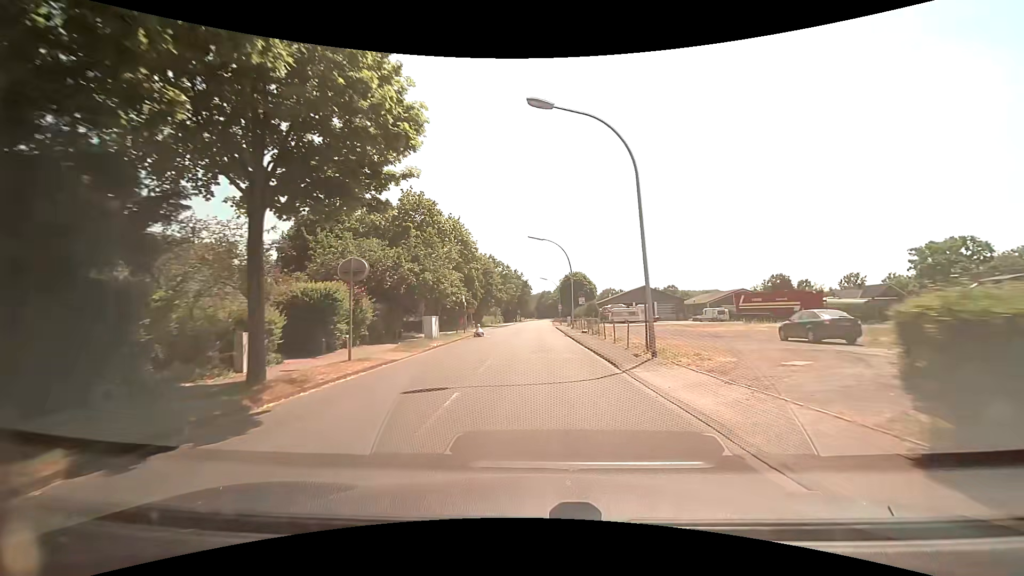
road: secondary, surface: paved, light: Day
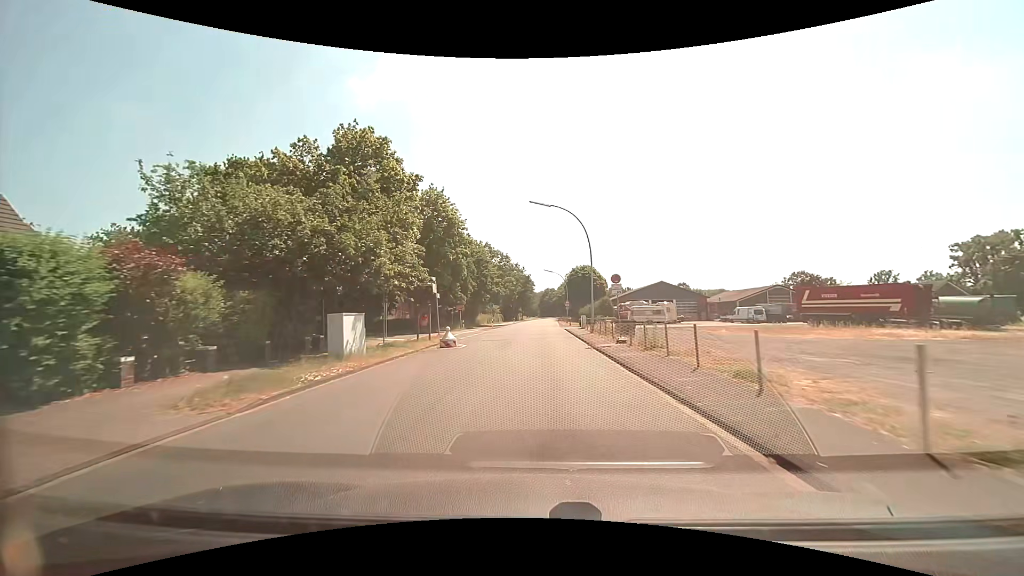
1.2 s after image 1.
(0.0, +13.9) m; -1°
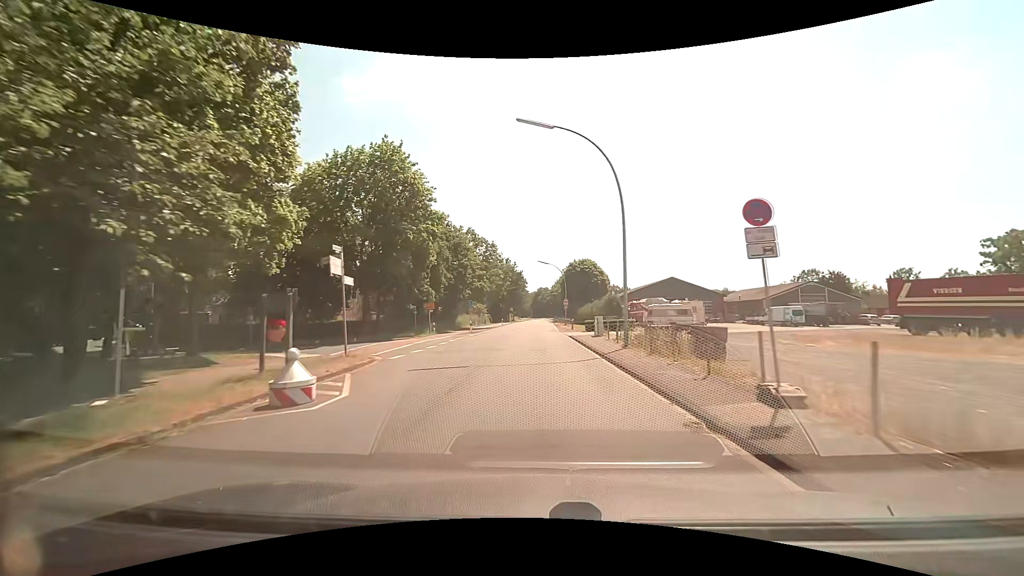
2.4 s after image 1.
(+0.1, +14.1) m; +1°
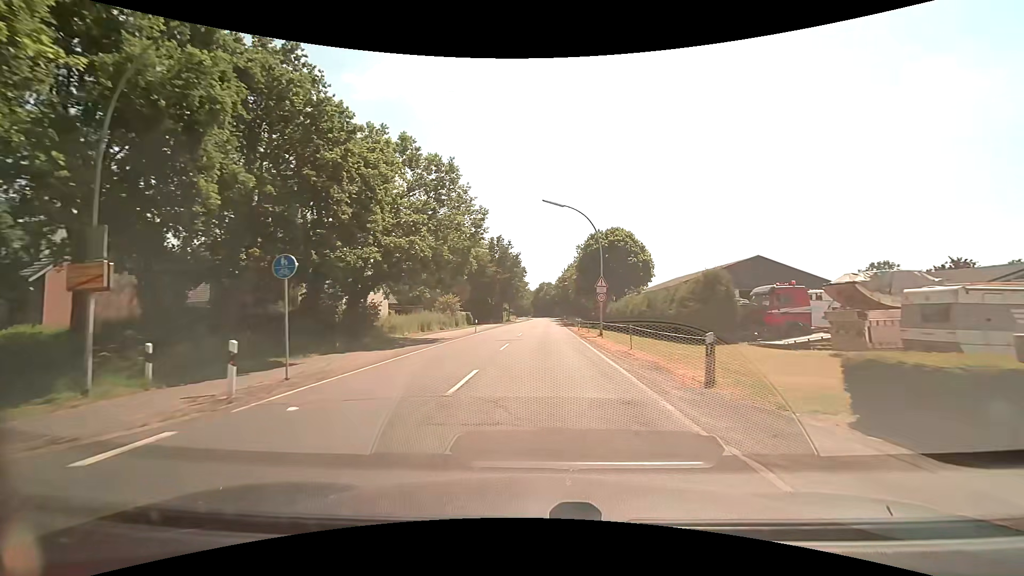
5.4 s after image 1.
(0.0, +35.8) m; 0°
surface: asphalt
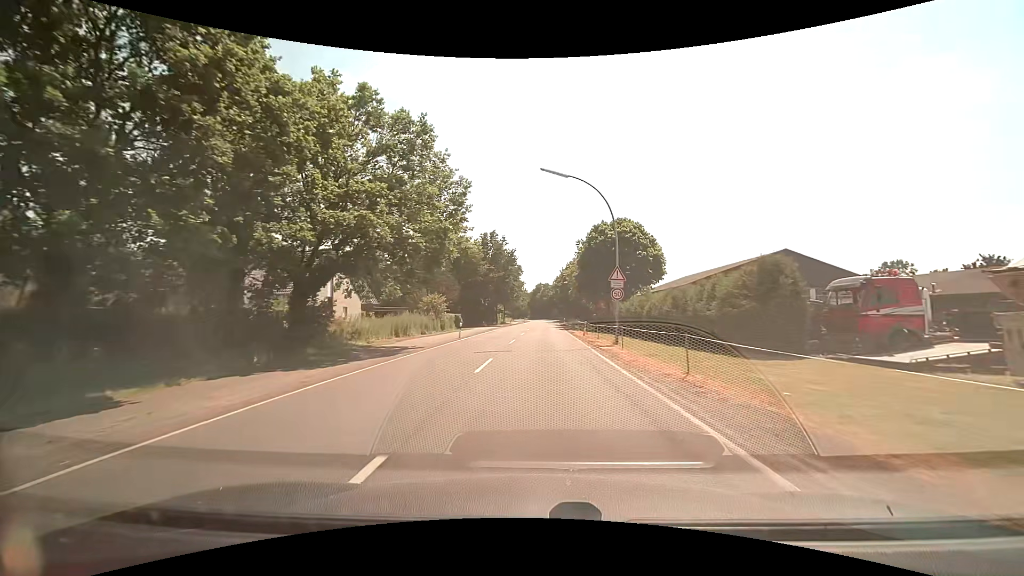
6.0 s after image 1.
(0.0, +7.4) m; 0°
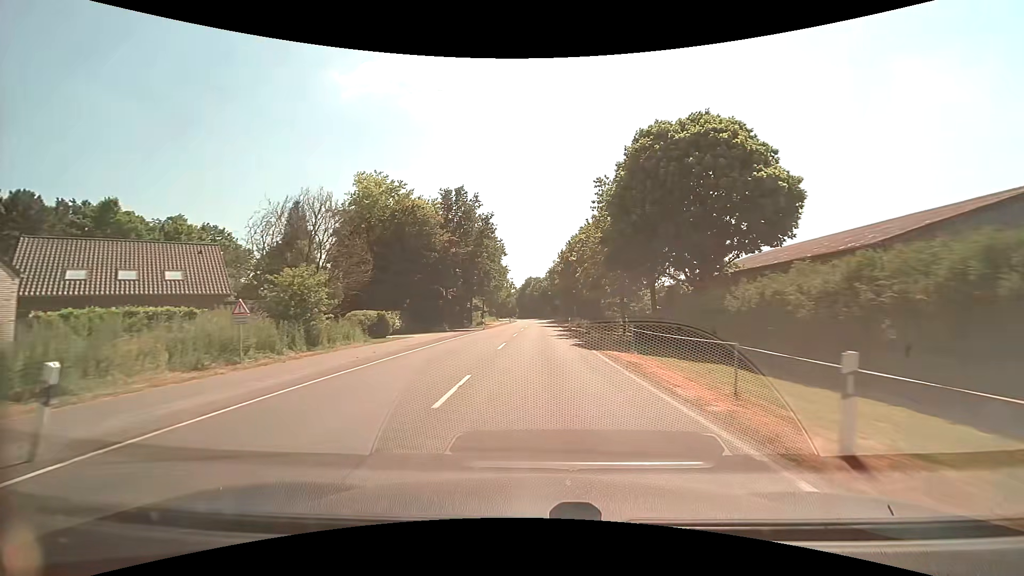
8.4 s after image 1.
(+0.4, +30.0) m; +2°
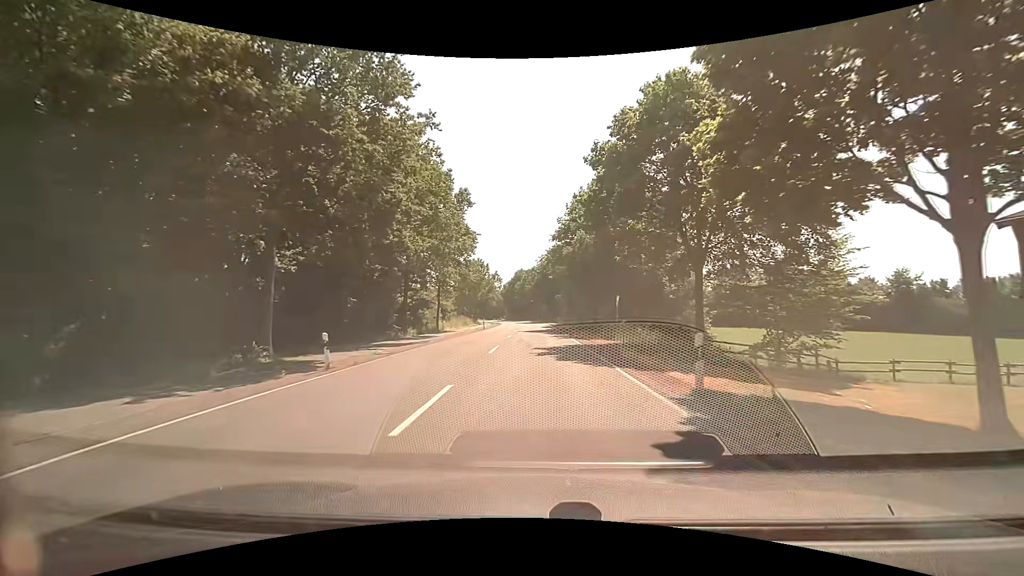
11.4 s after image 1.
(+0.1, +38.5) m; +1°
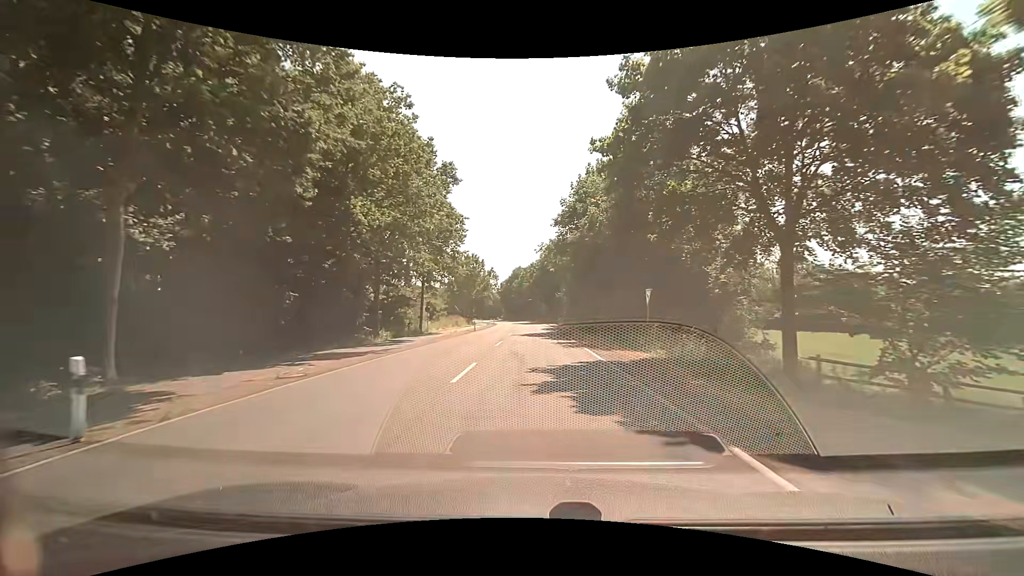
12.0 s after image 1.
(0.0, +7.8) m; 0°
(0, +10) (0, +20) (0, +30) (0, +40) (-1, +50) (-1, +60) (-1, +70) (-2, +80) (-2, +90) (-3, +100) m
